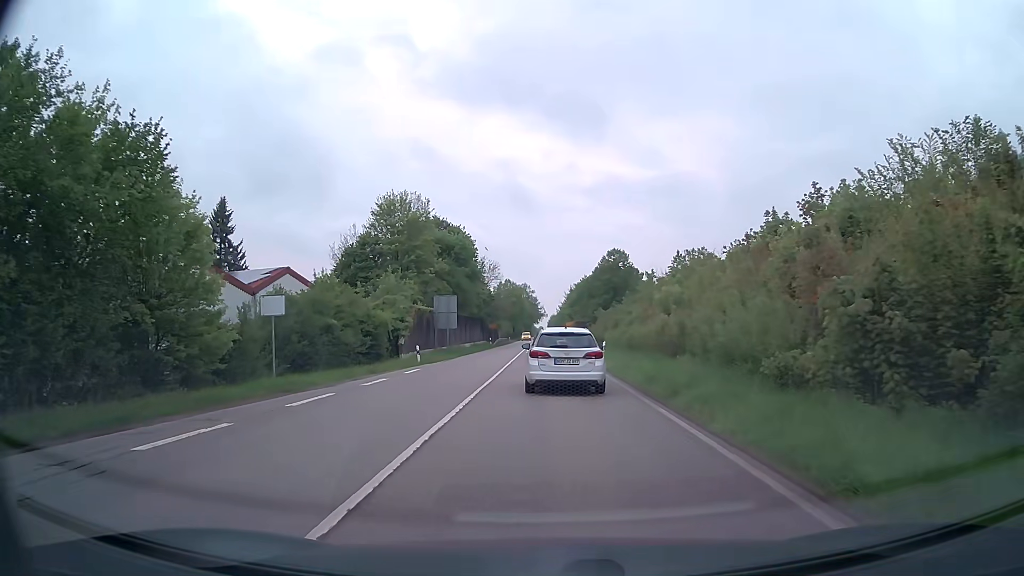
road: secondary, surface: asphalt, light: Day
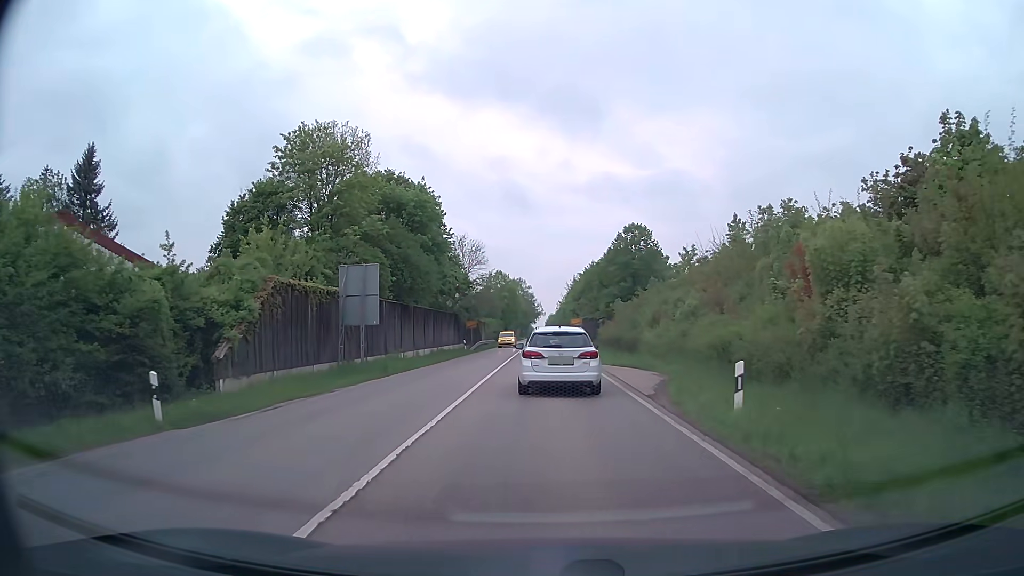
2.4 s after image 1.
(0.0, +24.0) m; 0°
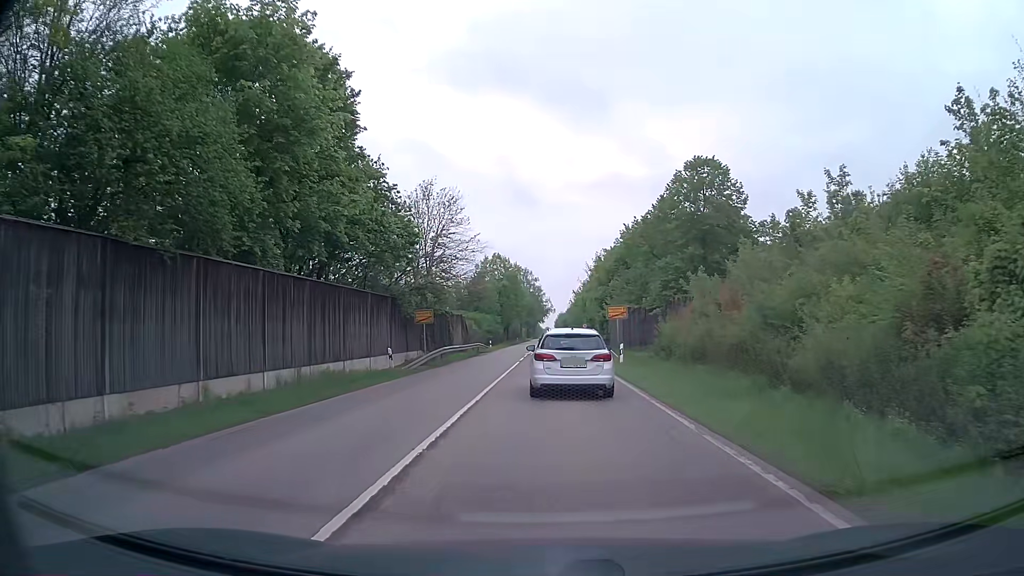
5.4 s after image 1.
(-0.3, +30.4) m; -1°
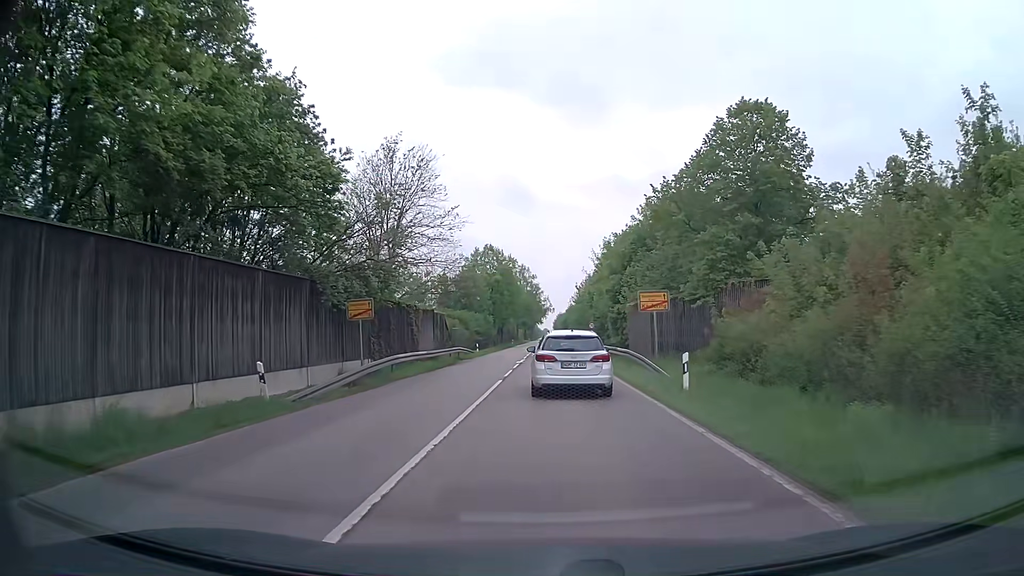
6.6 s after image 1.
(0.0, +12.6) m; 0°
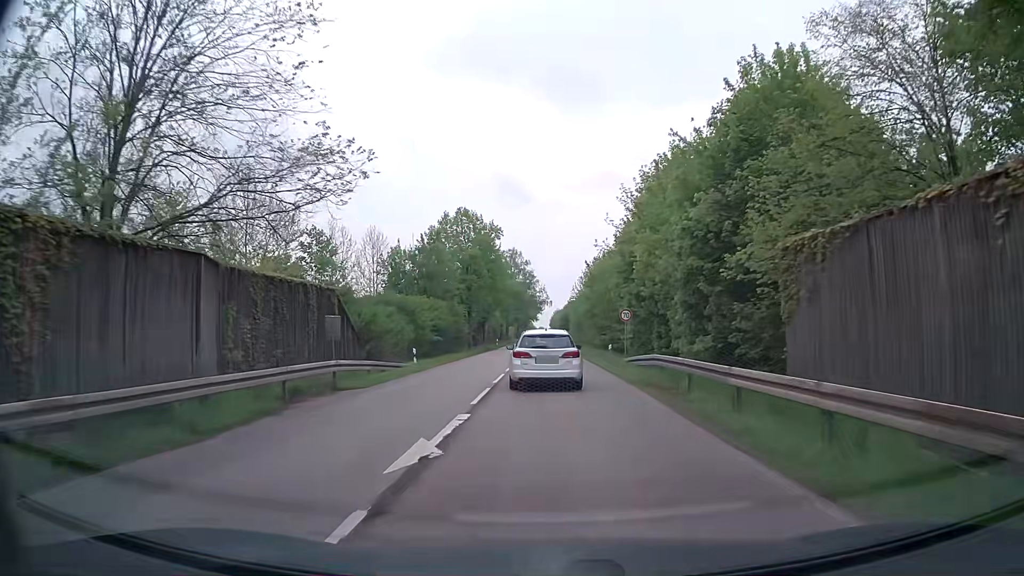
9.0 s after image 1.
(+0.1, +27.5) m; 0°
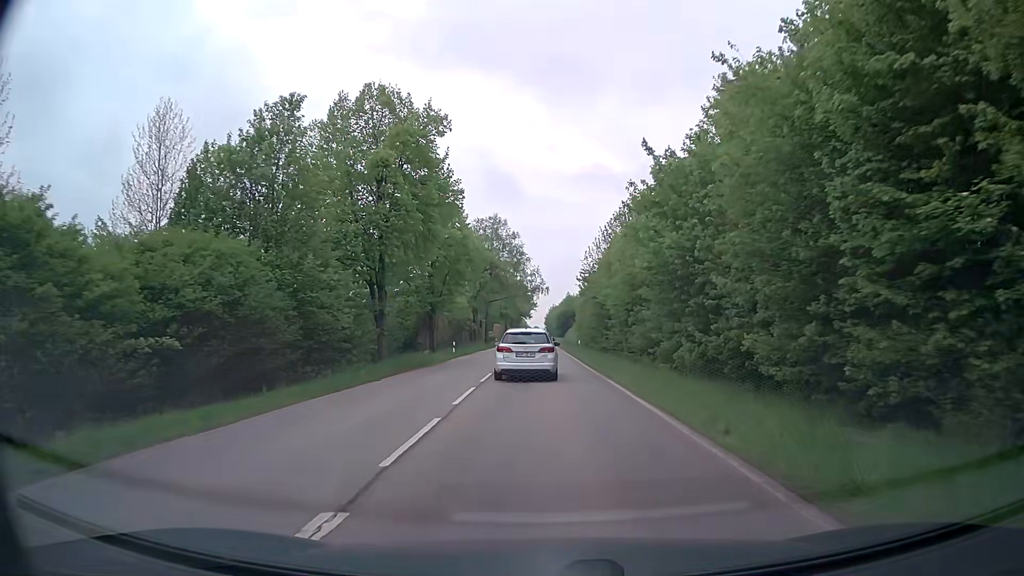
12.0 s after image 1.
(+0.2, +36.6) m; 0°
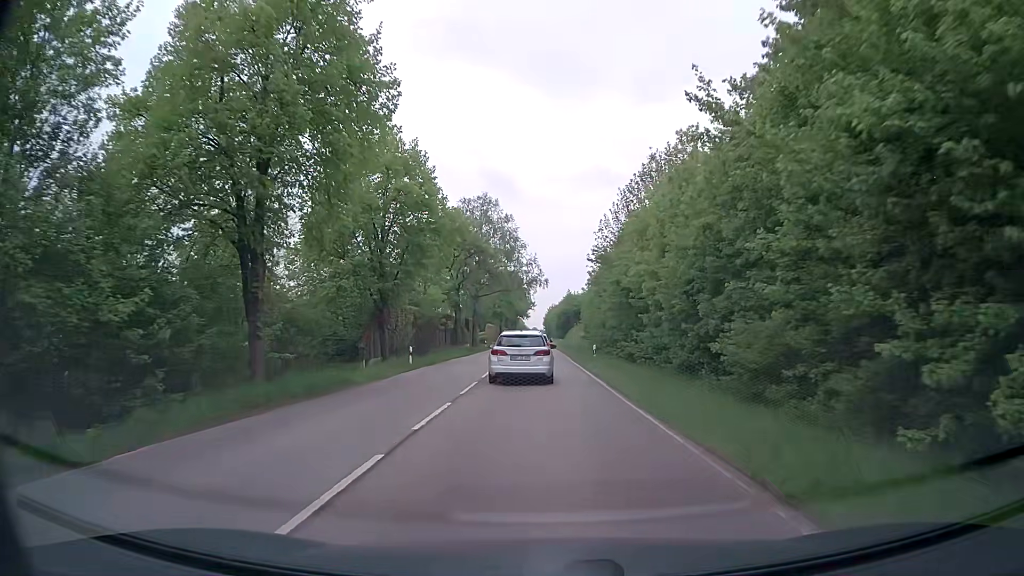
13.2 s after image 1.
(+0.1, +15.2) m; 0°
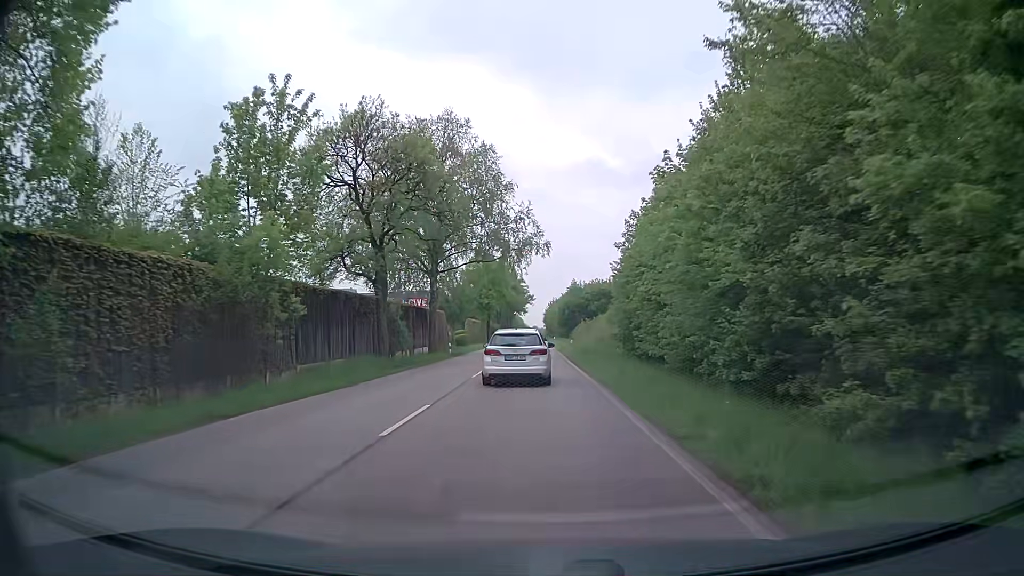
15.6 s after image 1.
(+0.1, +30.7) m; 0°
(0, +10) (0, +20) (0, +30) (0, +40) (0, +50) (-1, +60) (-1, +70) (-1, +80) (-1, +90) (-2, +100) m
